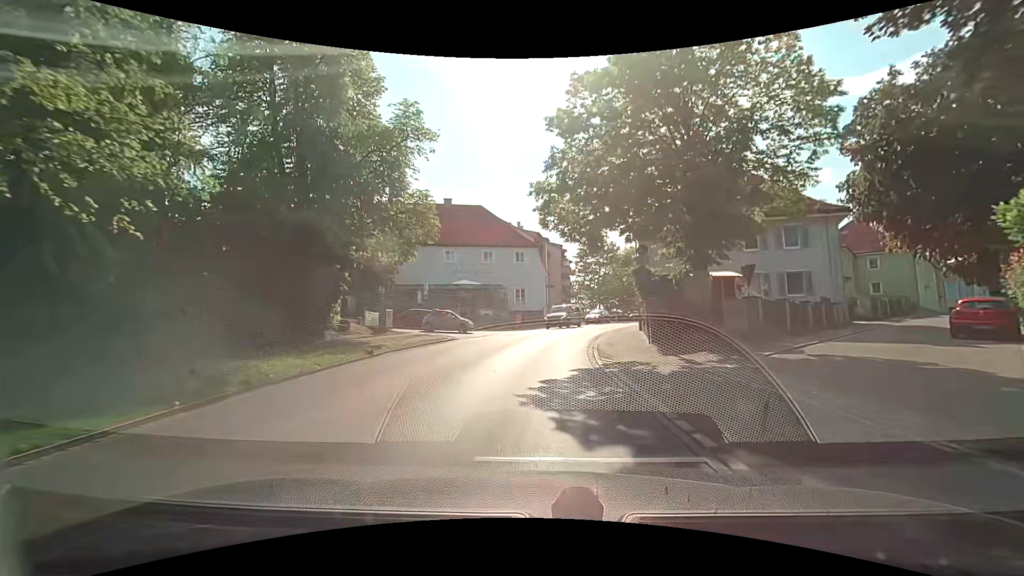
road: tertiary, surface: asphalt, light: Day
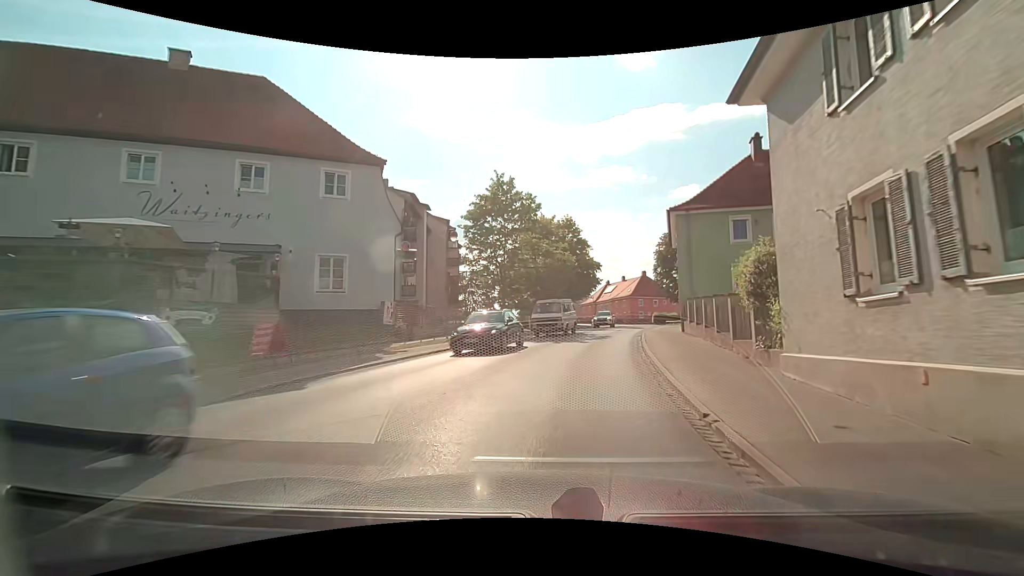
(+2.2, +30.8) m; +12°
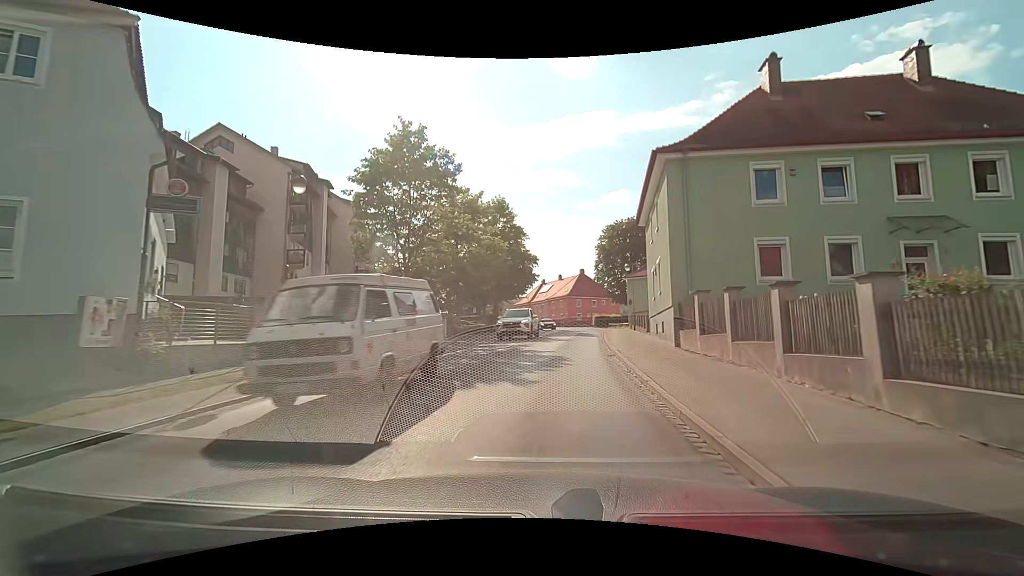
(+0.8, +11.6) m; +8°
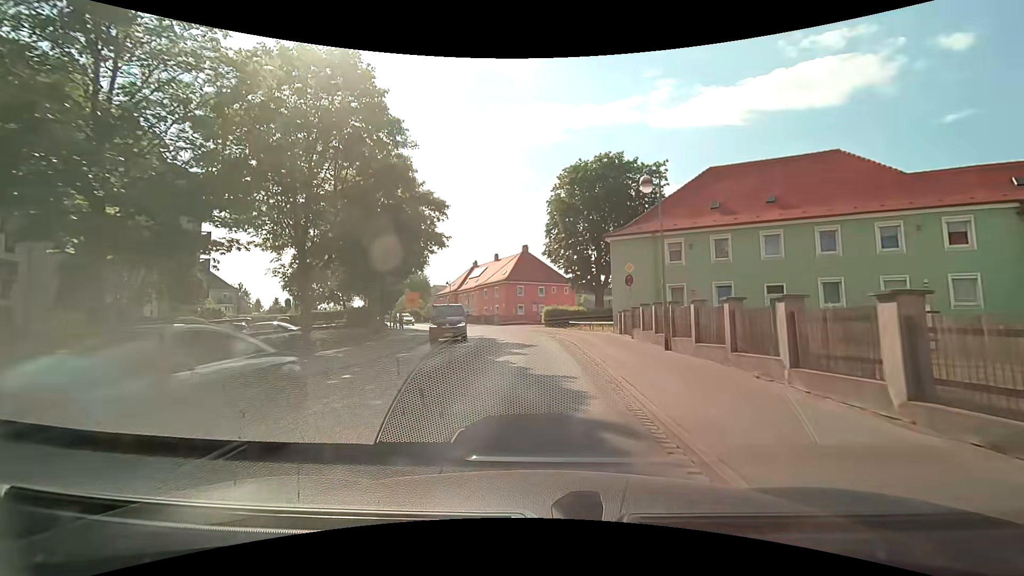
(+2.2, +28.9) m; +7°
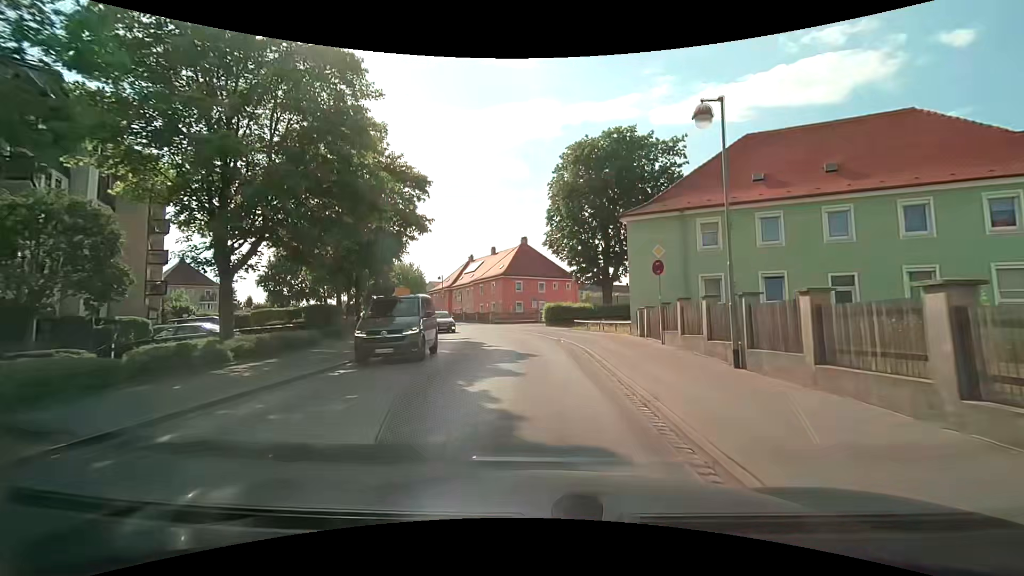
(0.0, +5.9) m; 0°
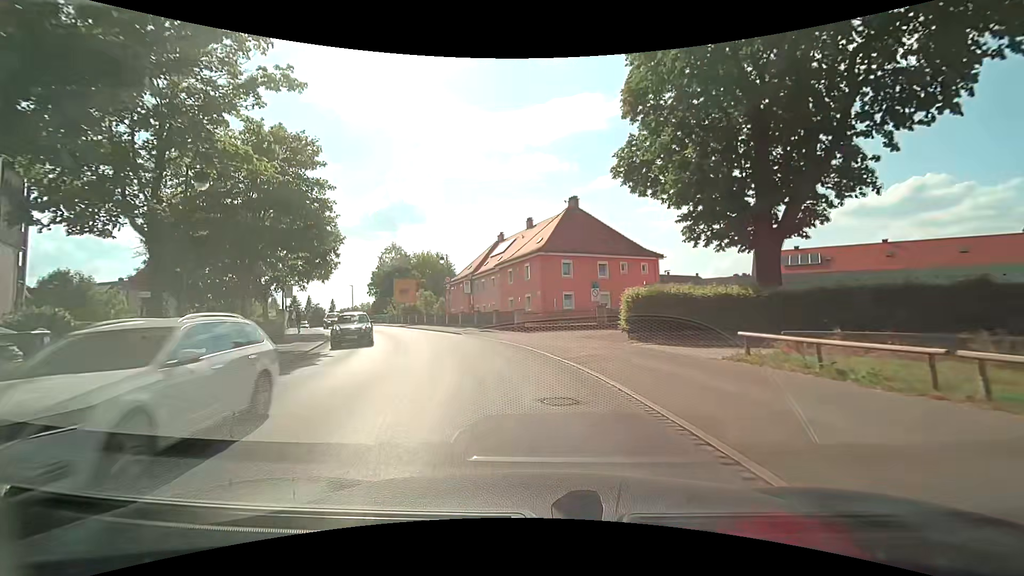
(-0.7, +24.3) m; -5°
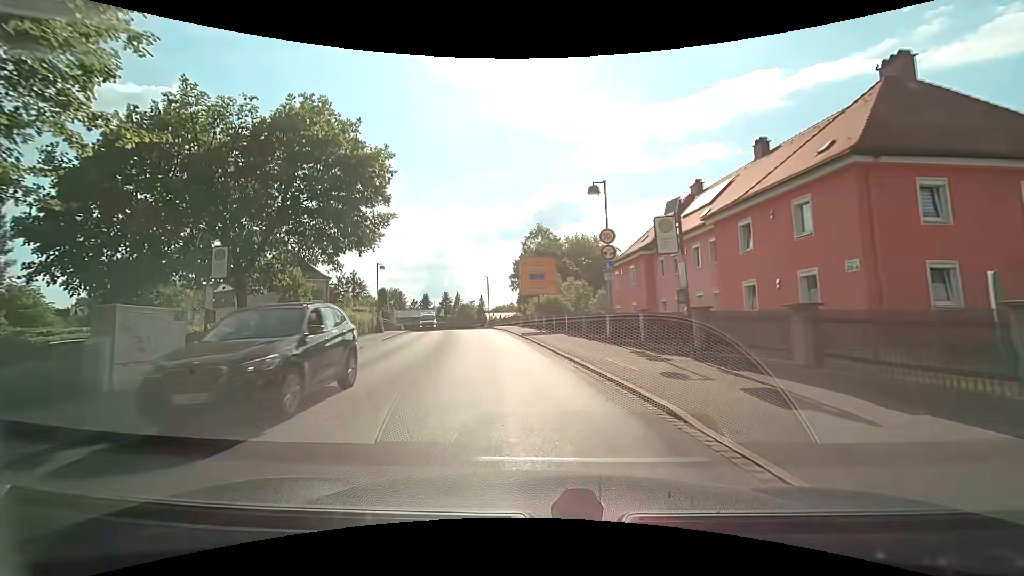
(-3.7, +23.4) m; -18°
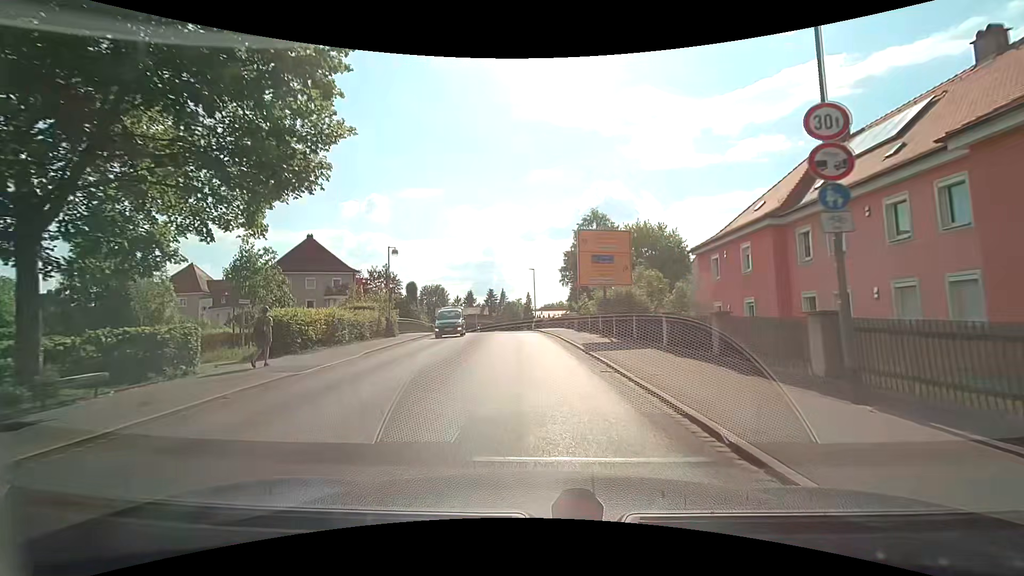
(-0.8, +11.0) m; -7°
(0, +10) (0, +20) (-1, +30) (-2, +40) (-2, +50) (-3, +60) (-4, +70) (-4, +80) (-3, +90) (+1, +99) m
